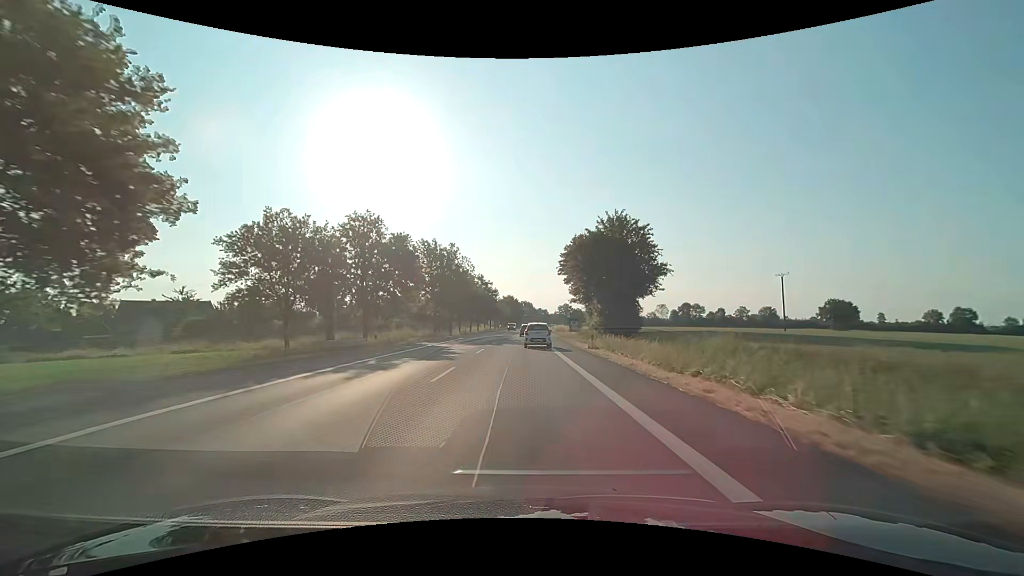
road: primary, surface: asphalt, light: Day
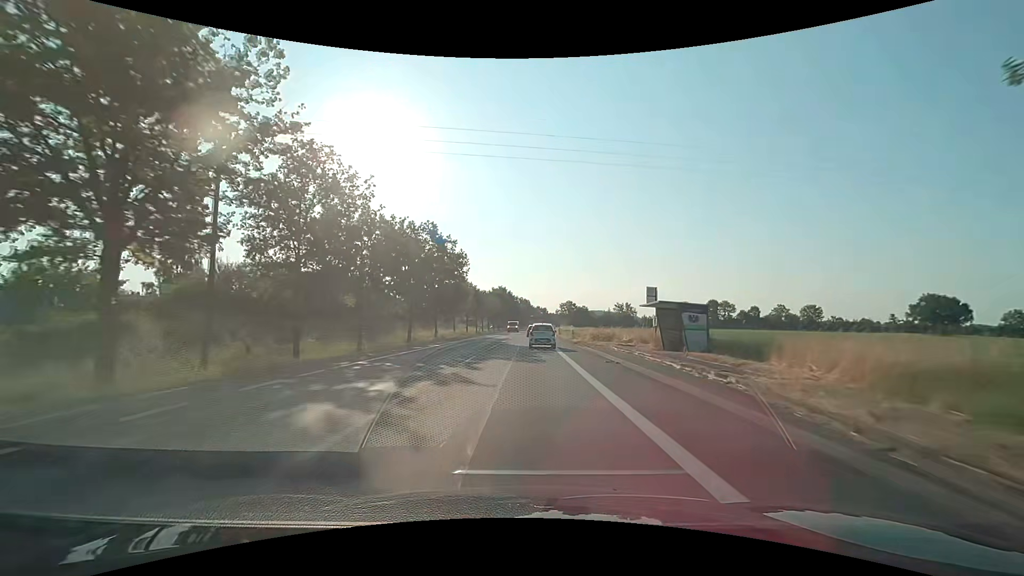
(+0.2, +54.5) m; +1°
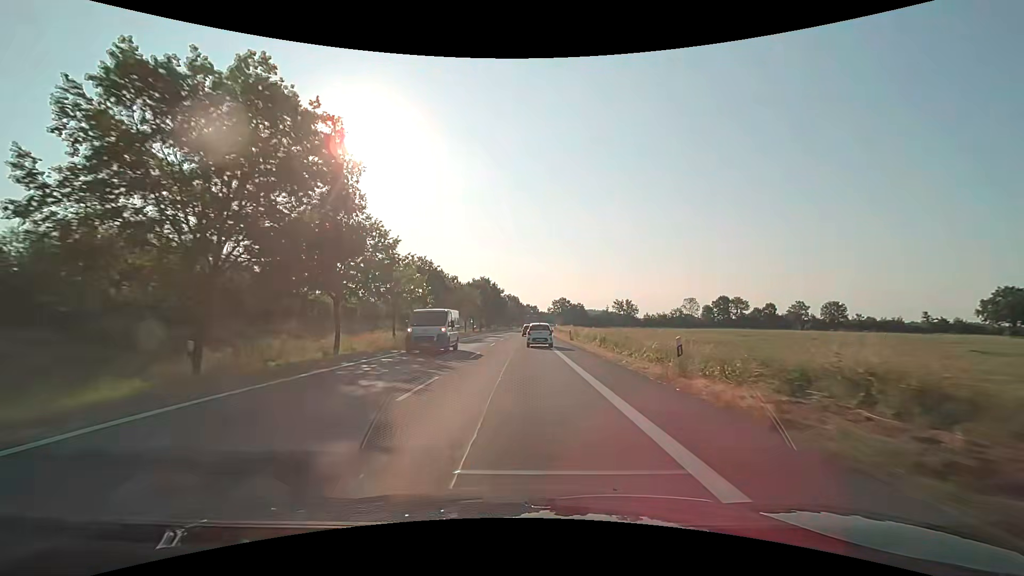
(-0.1, +32.5) m; +1°
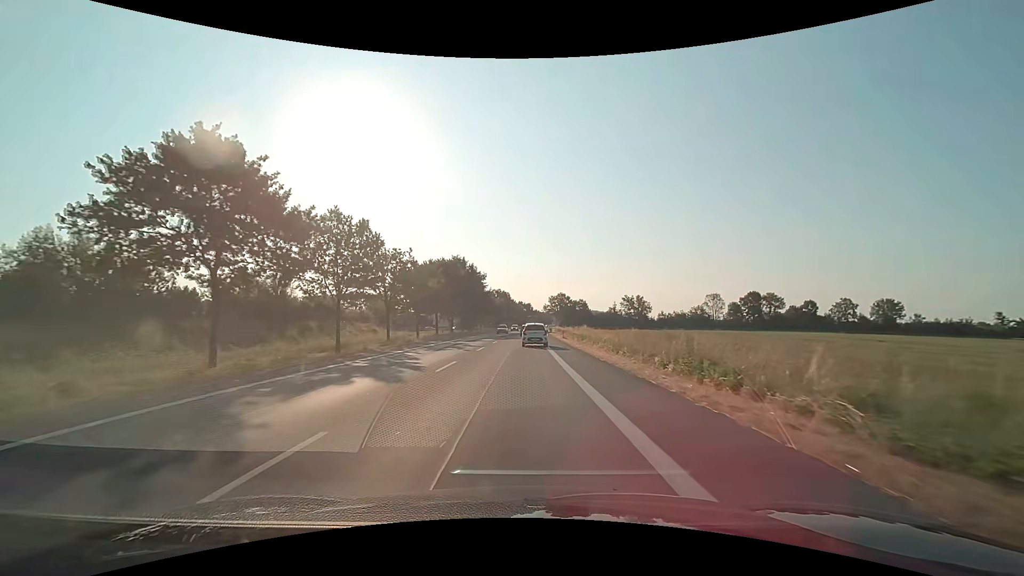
(+0.3, +42.6) m; +1°
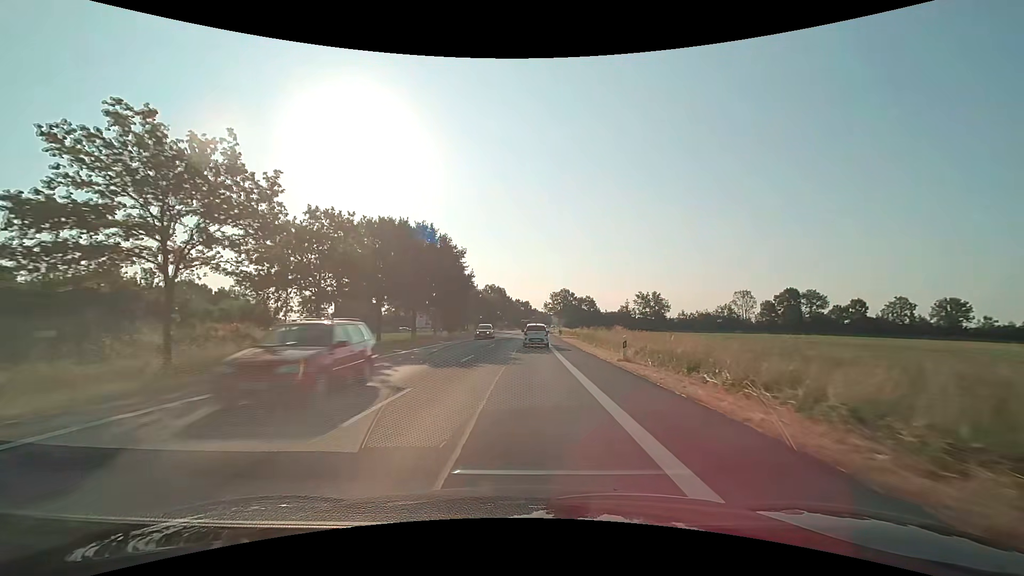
(0.0, +31.9) m; 0°
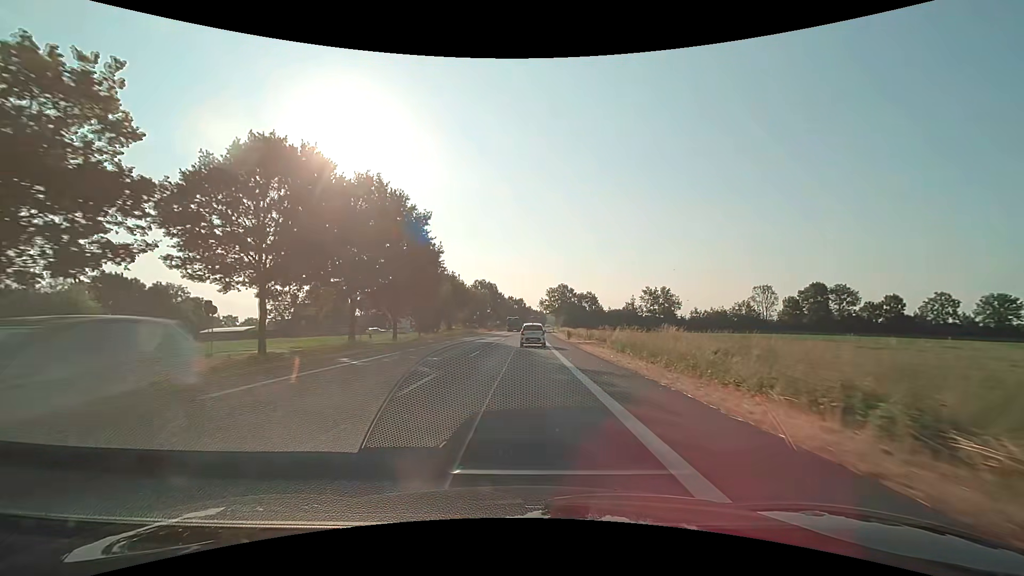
(+0.1, +21.2) m; +1°
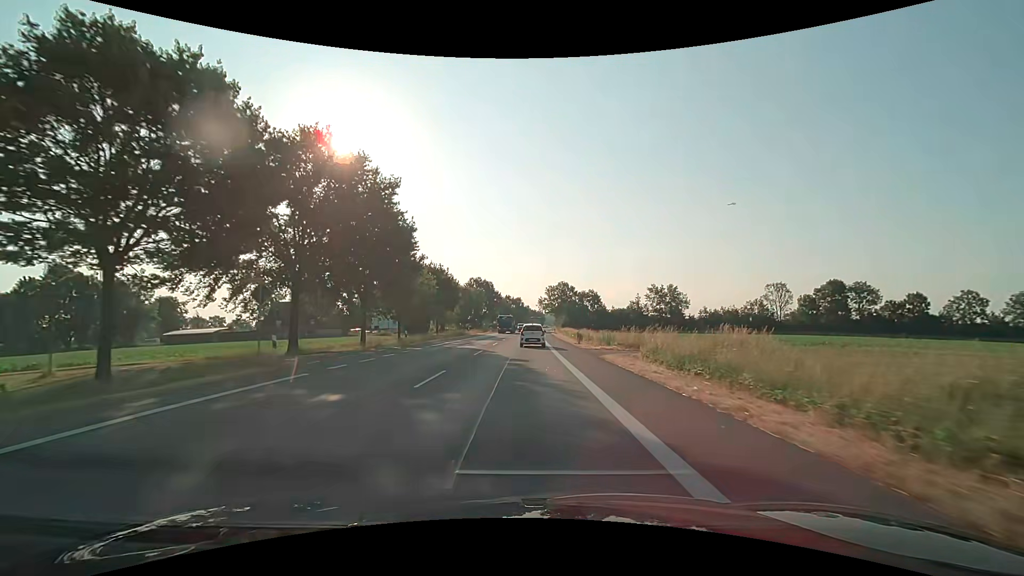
(0.0, +10.6) m; 0°
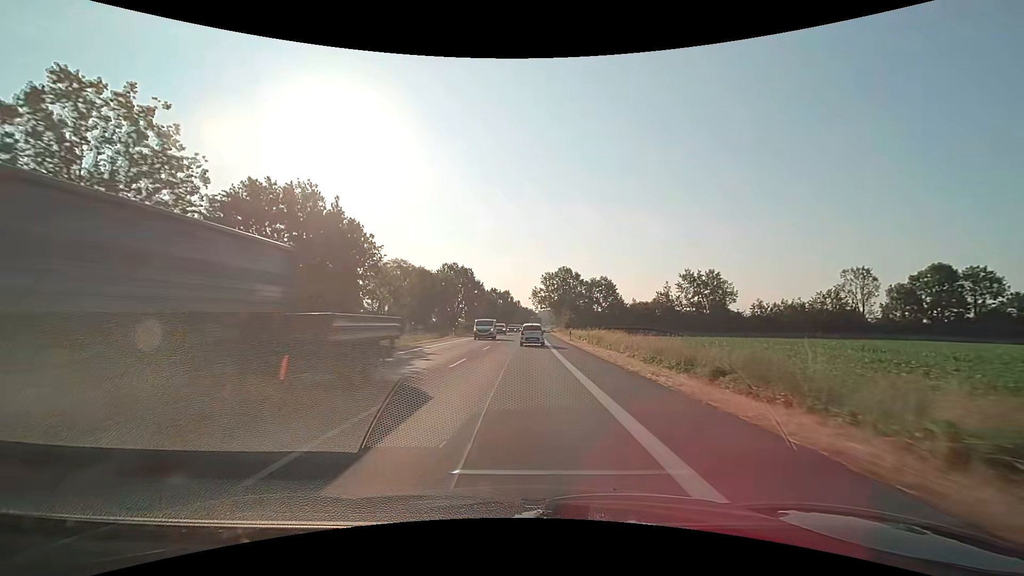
(+0.4, +42.8) m; +1°
(0, +10) (0, +20) (0, +30) (0, +40) (0, +50) (+1, +60) (+1, +70) (+1, +80) (+1, +90) (+2, +100) m
